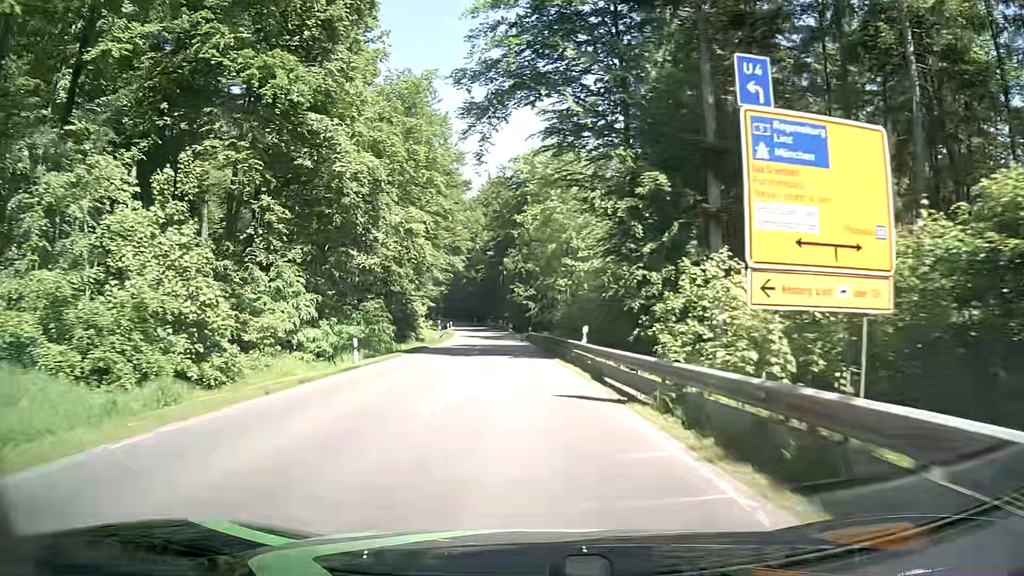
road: secondary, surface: asphalt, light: Day
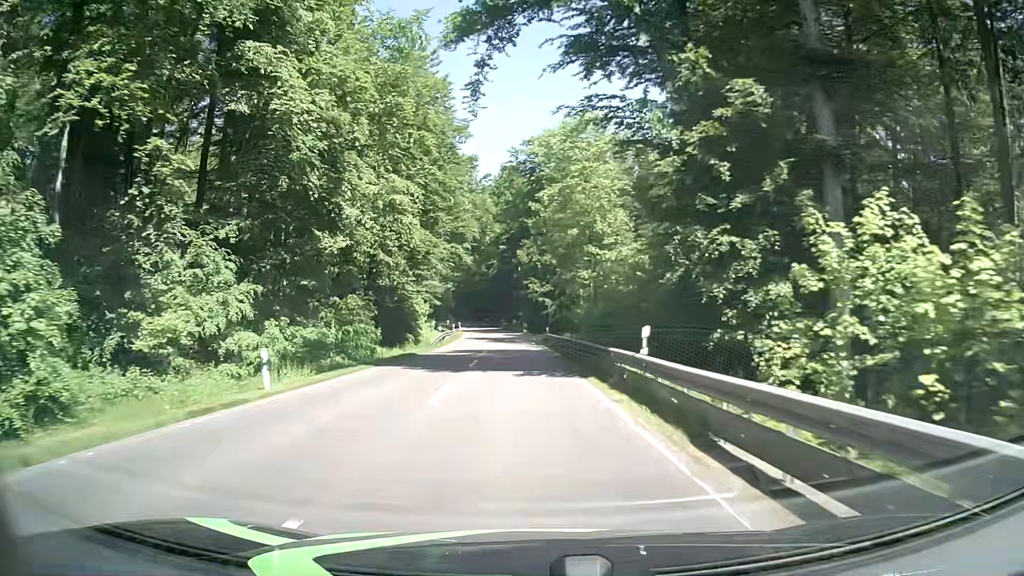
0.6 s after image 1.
(-0.1, +9.8) m; -2°
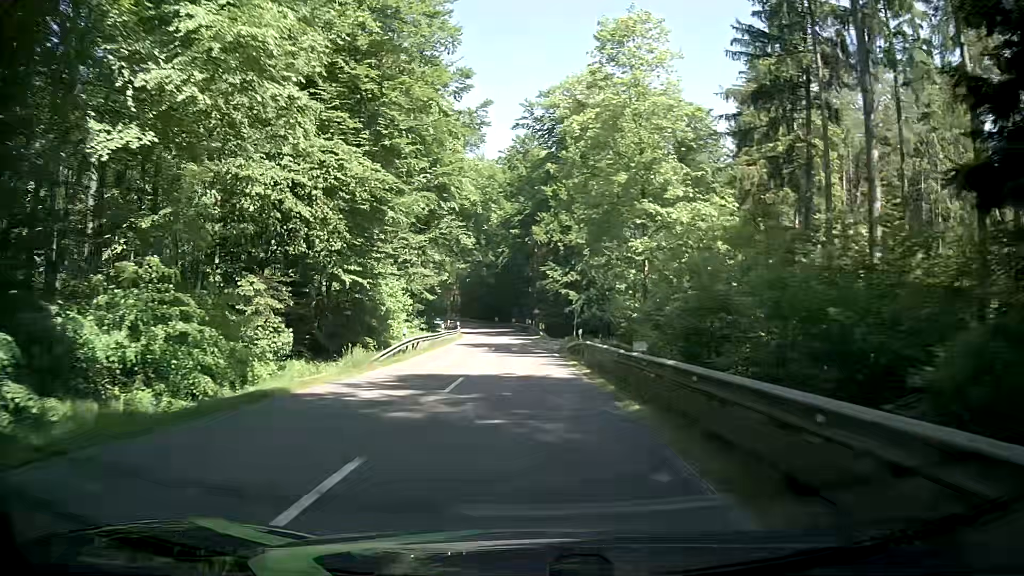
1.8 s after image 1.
(-0.1, +19.9) m; -1°
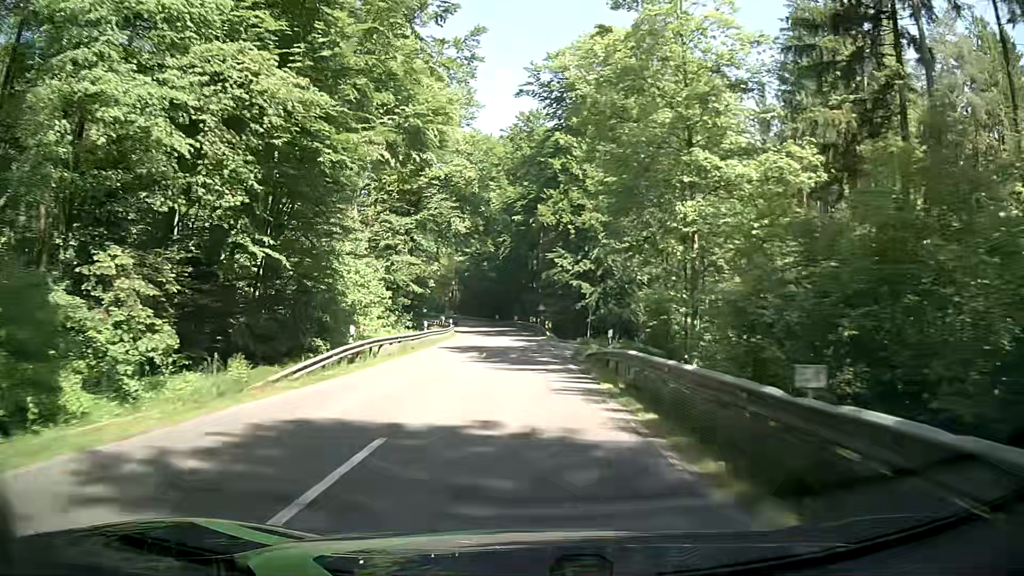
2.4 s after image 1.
(-0.1, +10.1) m; 0°
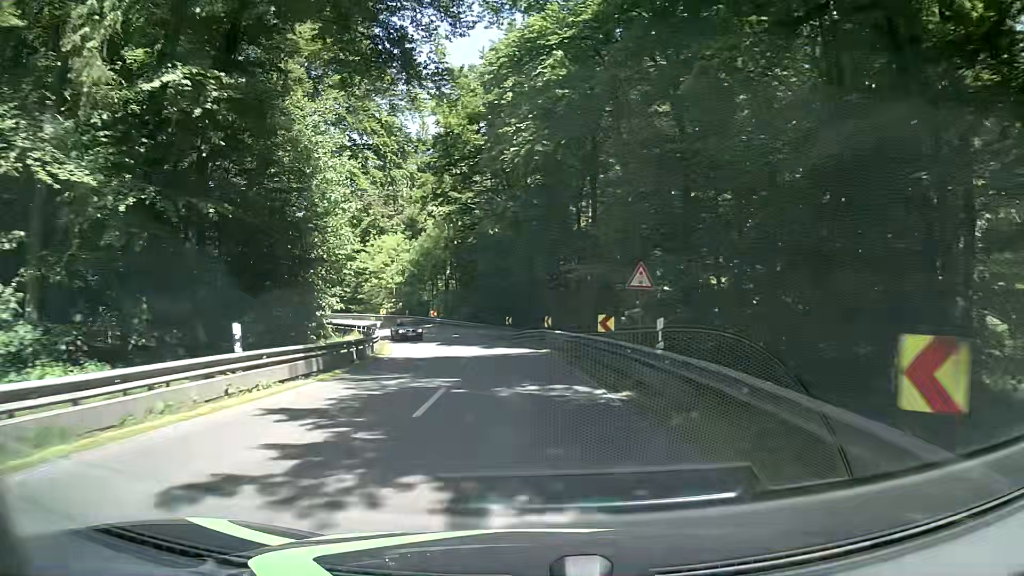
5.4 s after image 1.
(-1.0, +49.9) m; -3°
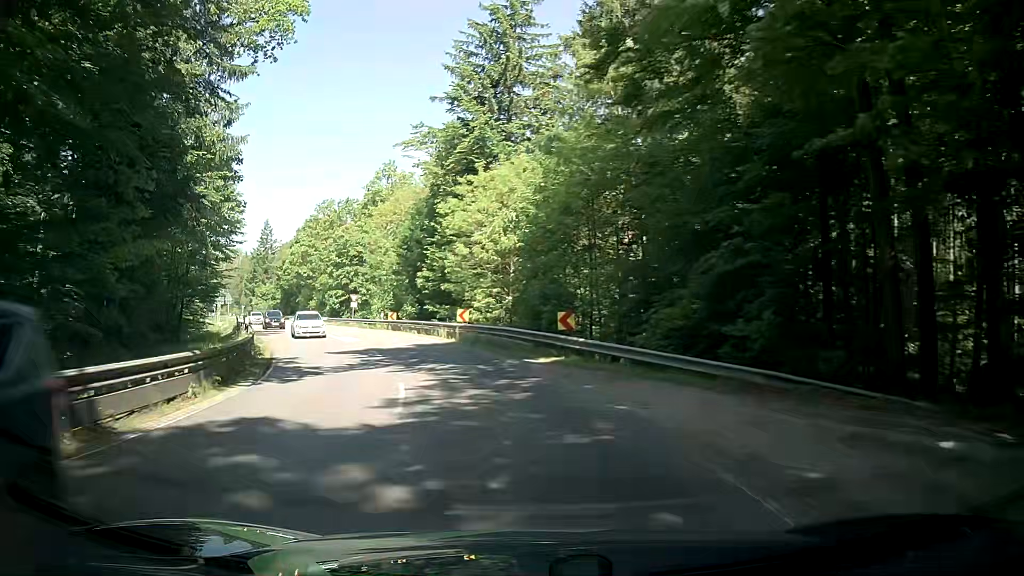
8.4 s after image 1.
(-3.5, +44.2) m; -16°
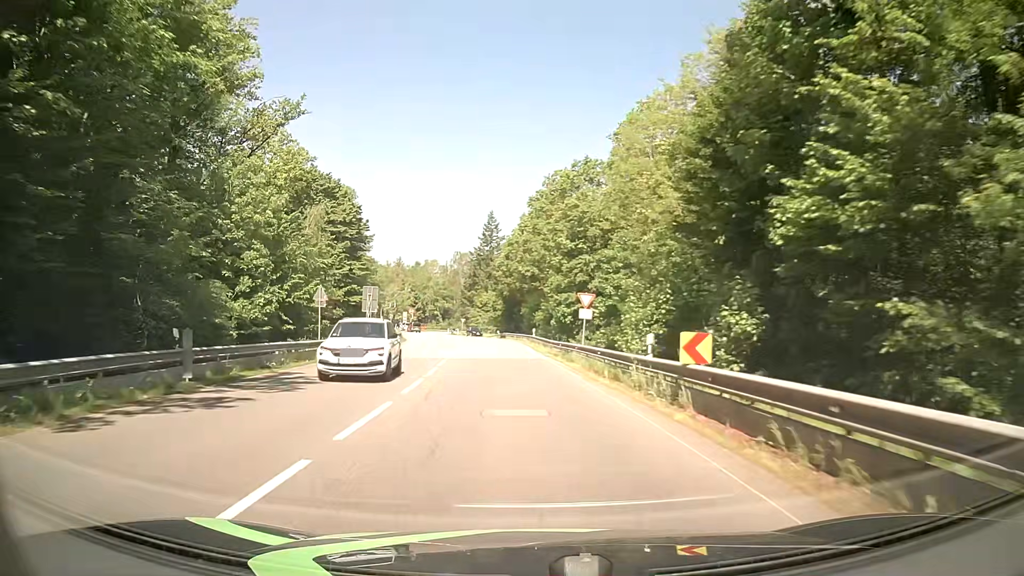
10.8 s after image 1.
(-6.5, +34.9) m; -21°
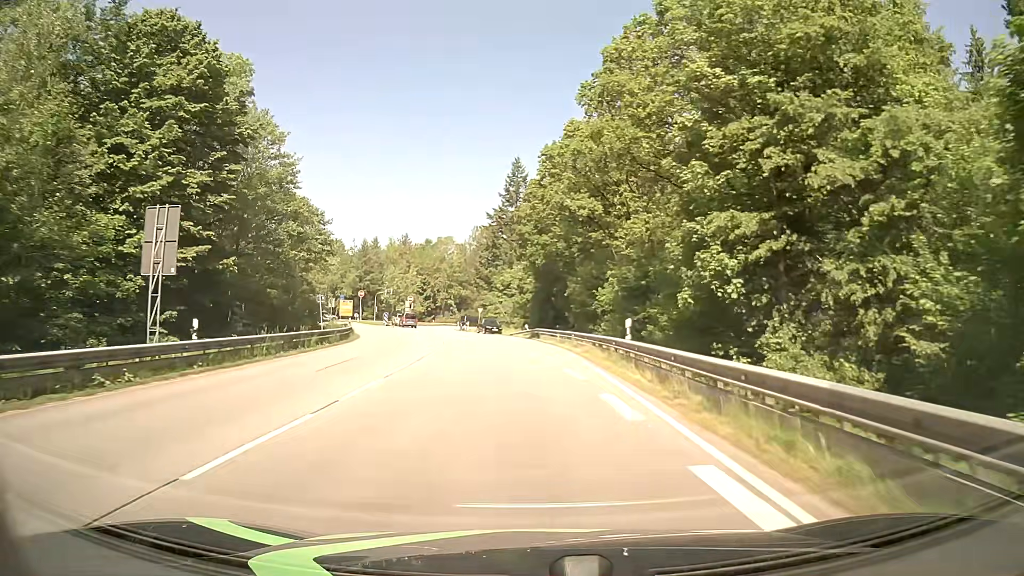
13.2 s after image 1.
(-1.6, +37.3) m; -3°
(0, +10) (0, +20) (0, +30) (-1, +40) (-3, +50) (-5, +60) (-8, +69) (-10, +79) (-12, +89) (-12, +99) m
